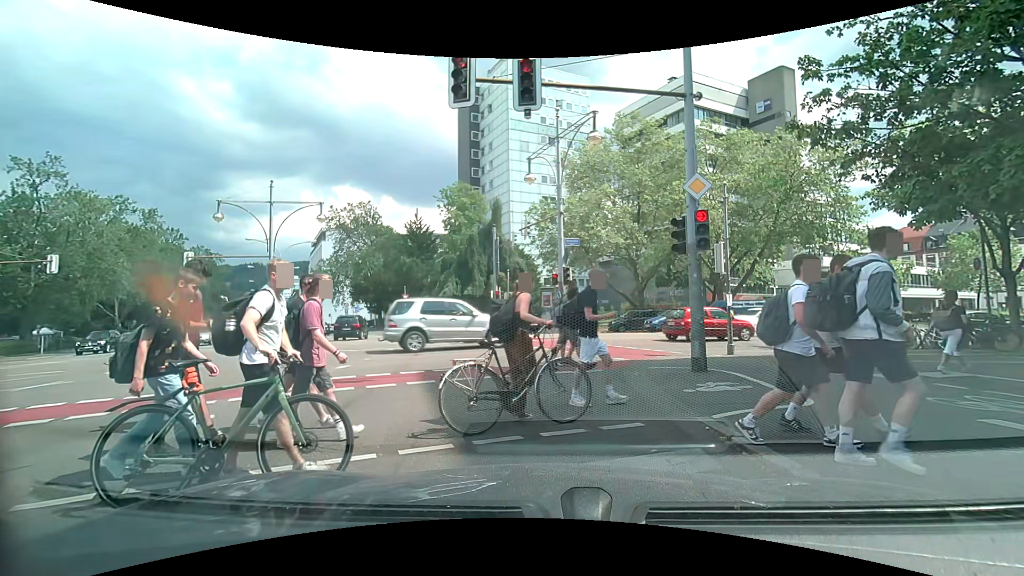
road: secondary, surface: asphalt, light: Day
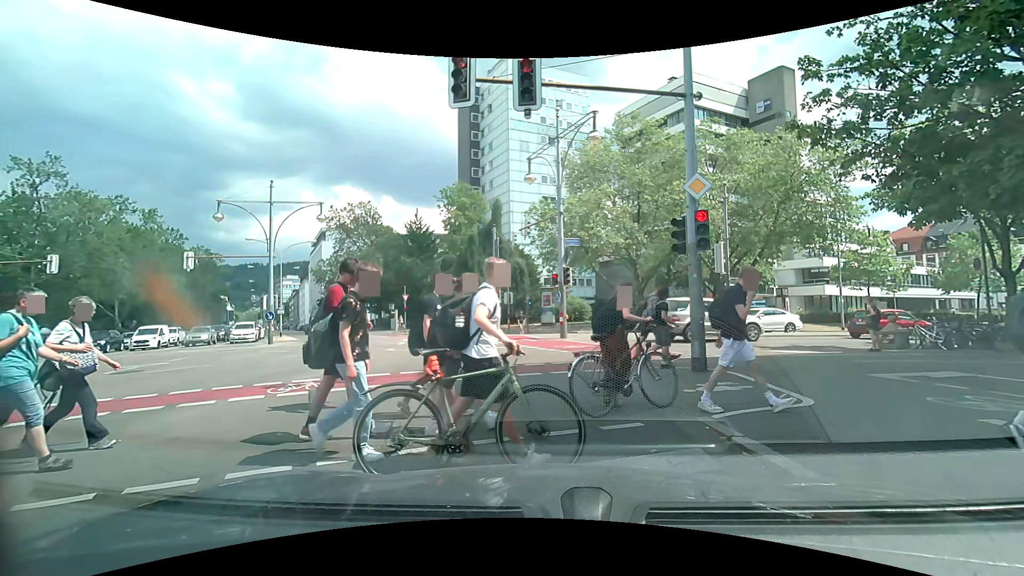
(0.0, 0.0) m; 0°
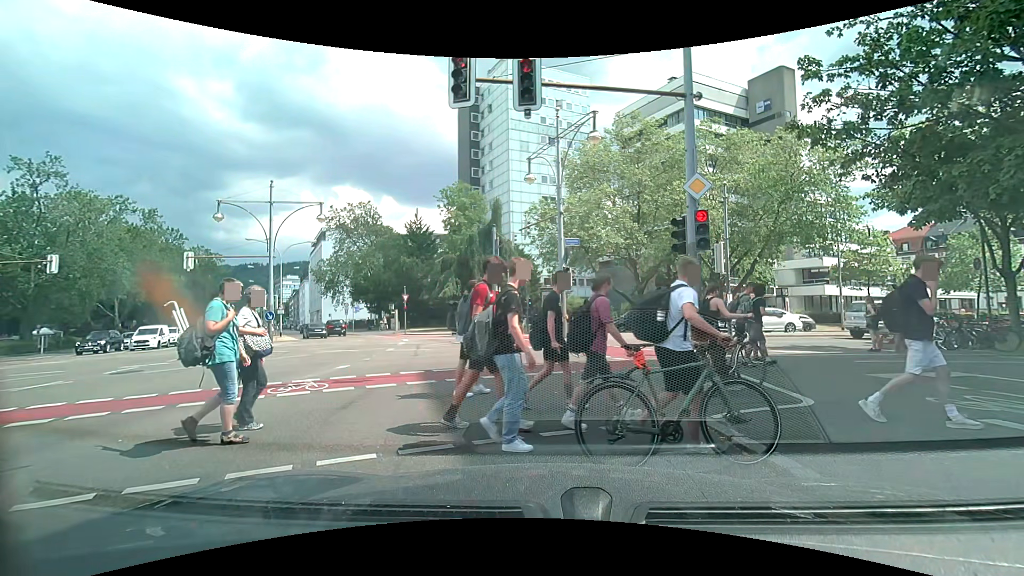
(0.0, 0.0) m; 0°
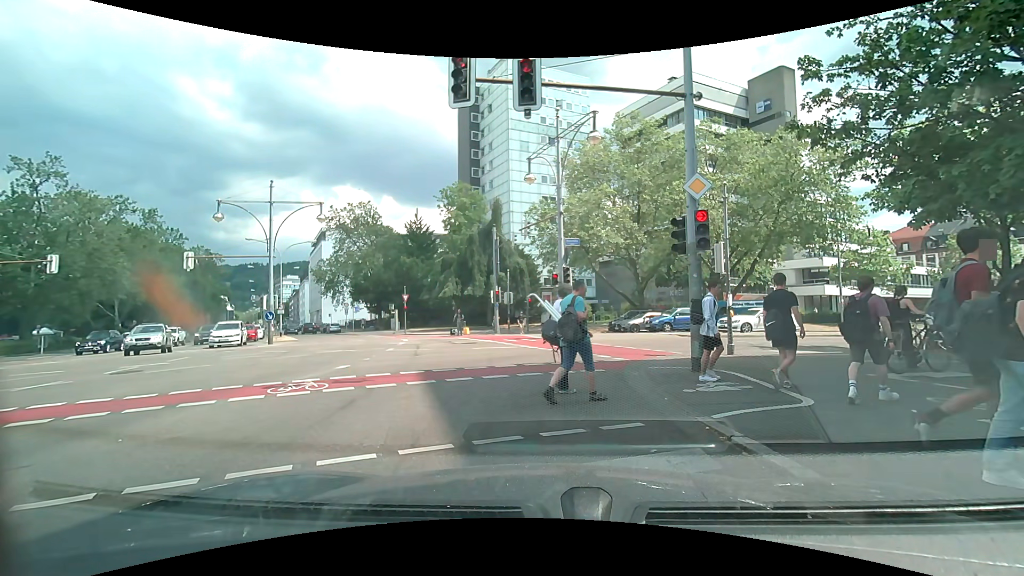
(0.0, 0.0) m; 0°
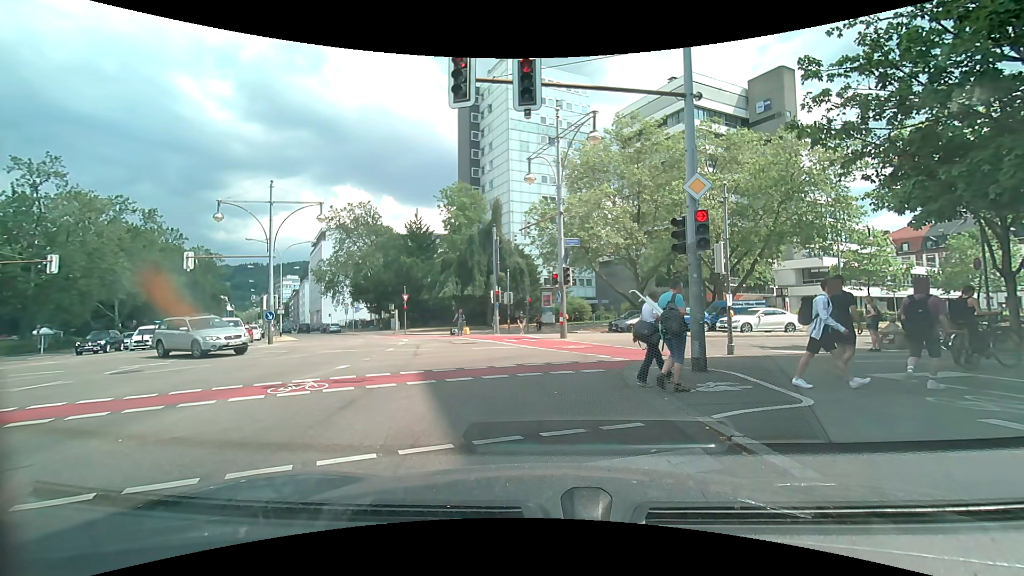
(0.0, 0.0) m; 0°
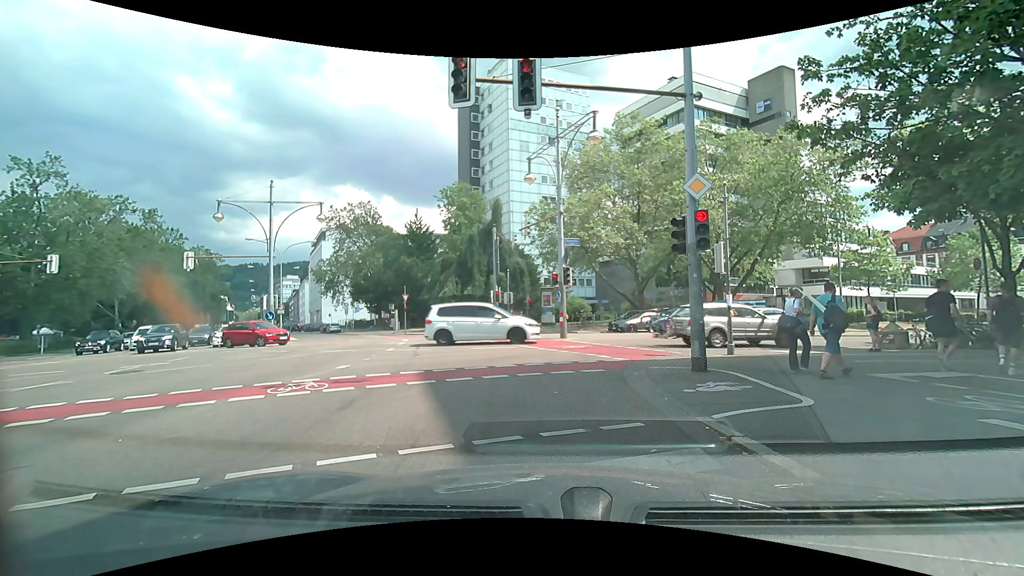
(0.0, 0.0) m; 0°
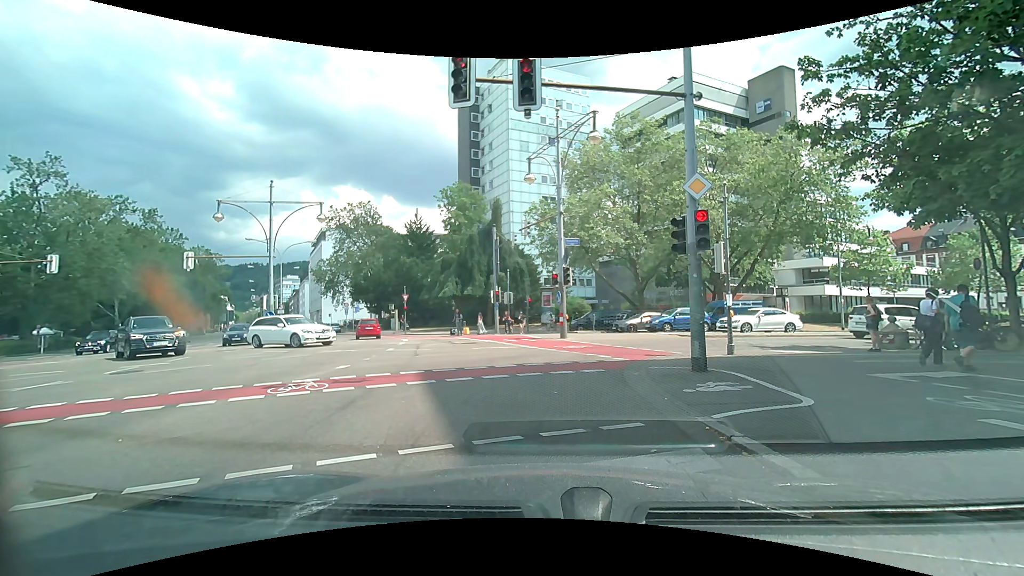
(0.0, 0.0) m; 0°
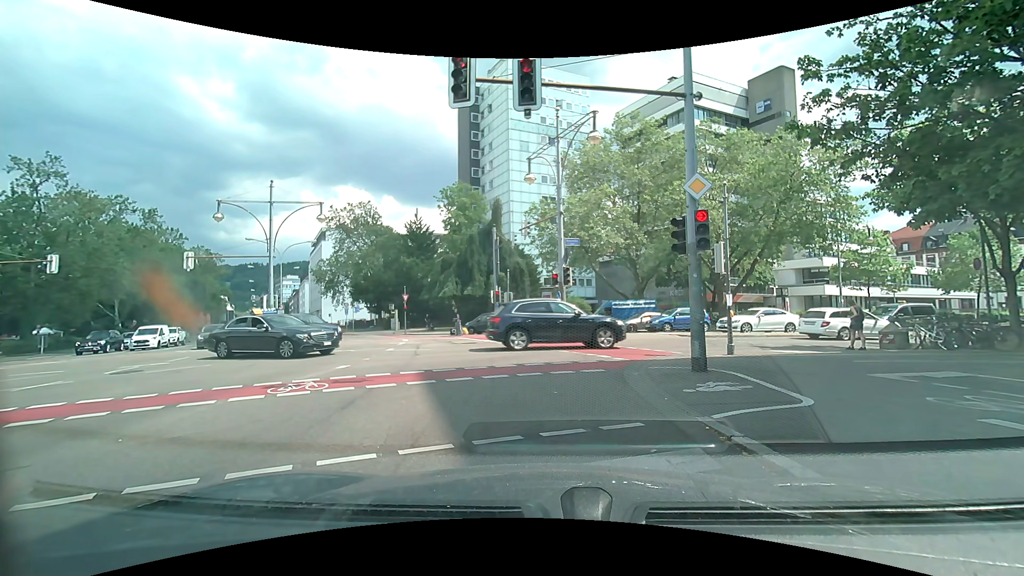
(0.0, 0.0) m; 0°
(-1, +10) (+3, +19) (+12, +24) (+21, +27) (+30, +31) (+39, +35) (+49, +38) (+58, +42) (+67, +46) (+77, +49) m
